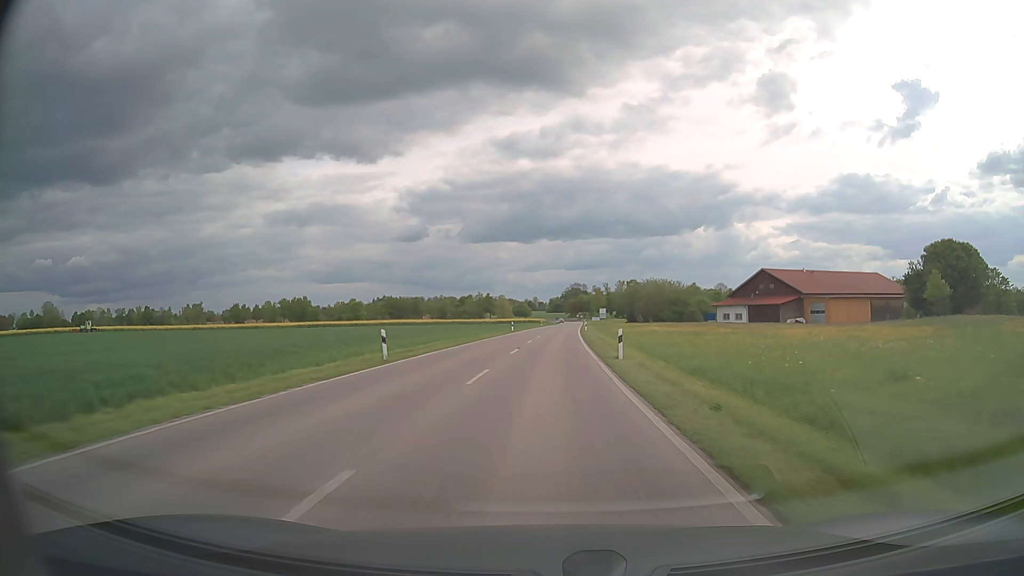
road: secondary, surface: asphalt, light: Day
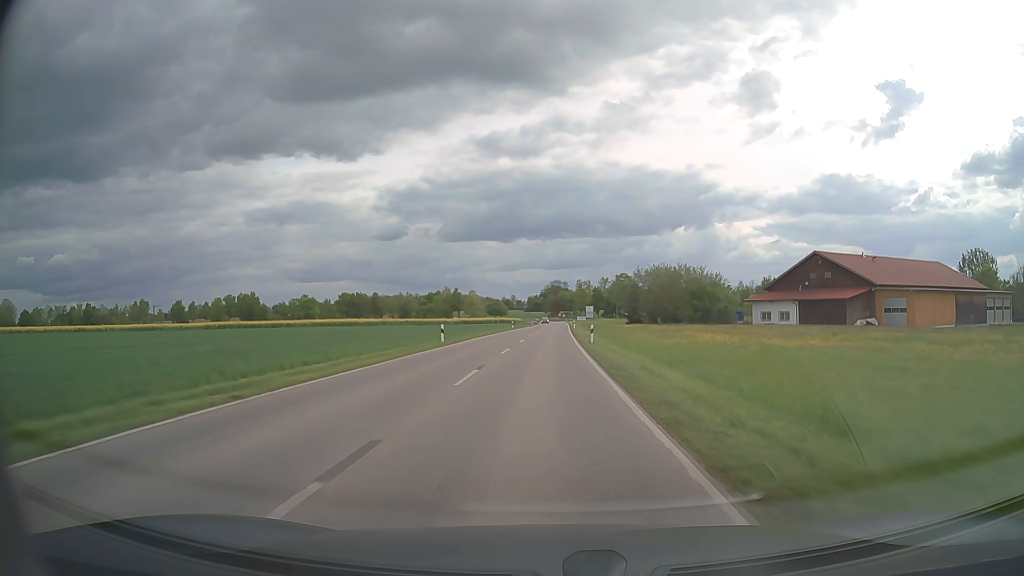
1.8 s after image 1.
(+0.7, +36.6) m; +2°
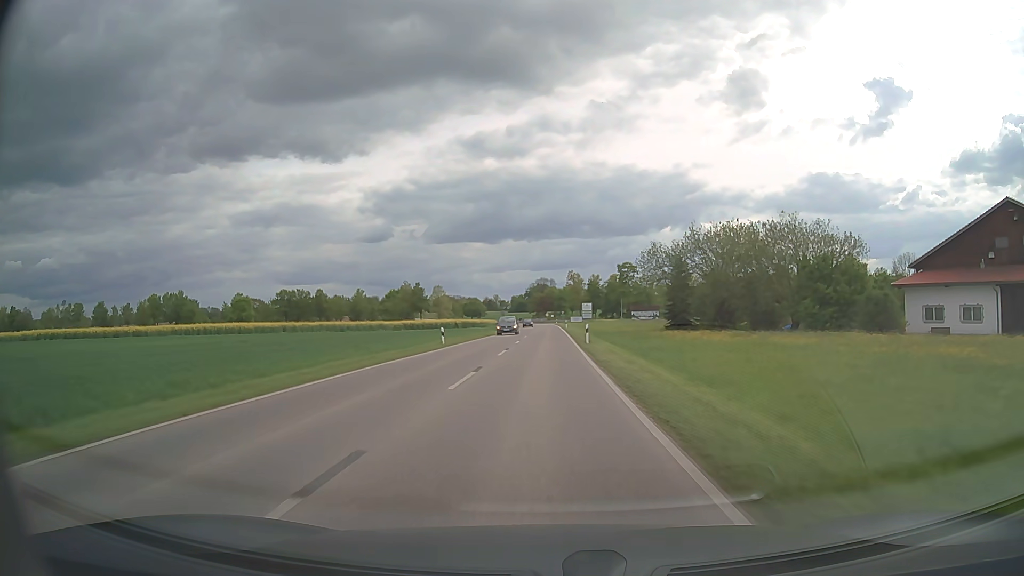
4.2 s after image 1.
(+0.5, +48.8) m; +1°
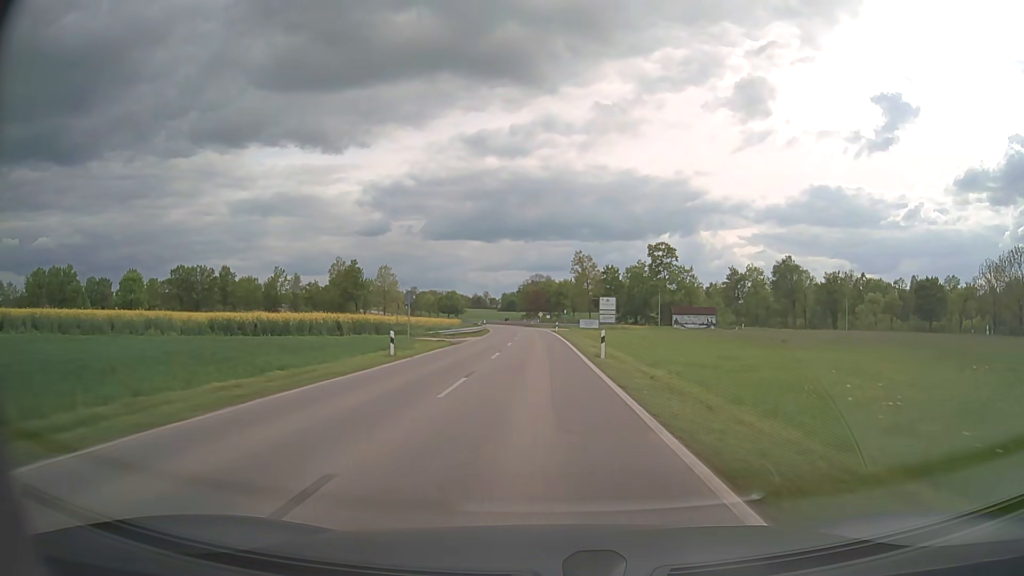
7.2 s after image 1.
(+0.1, +61.5) m; 0°
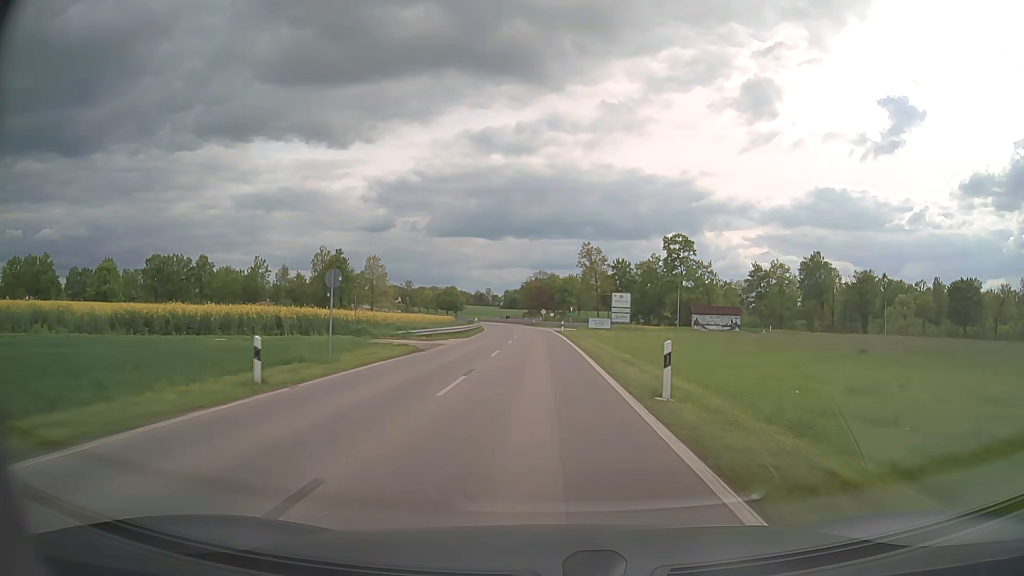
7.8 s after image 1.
(0.0, +12.4) m; 0°
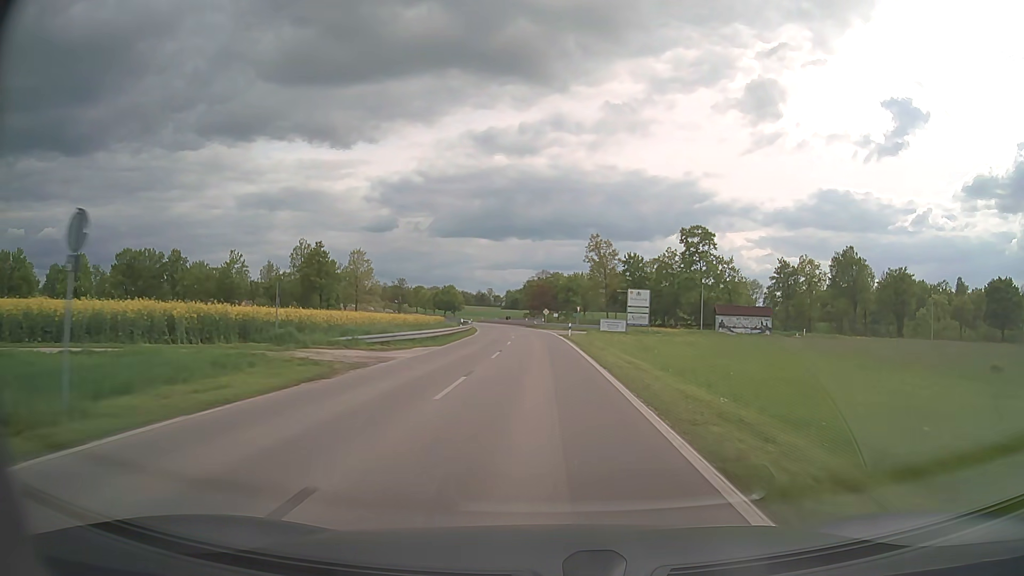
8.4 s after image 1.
(0.0, +12.4) m; 0°
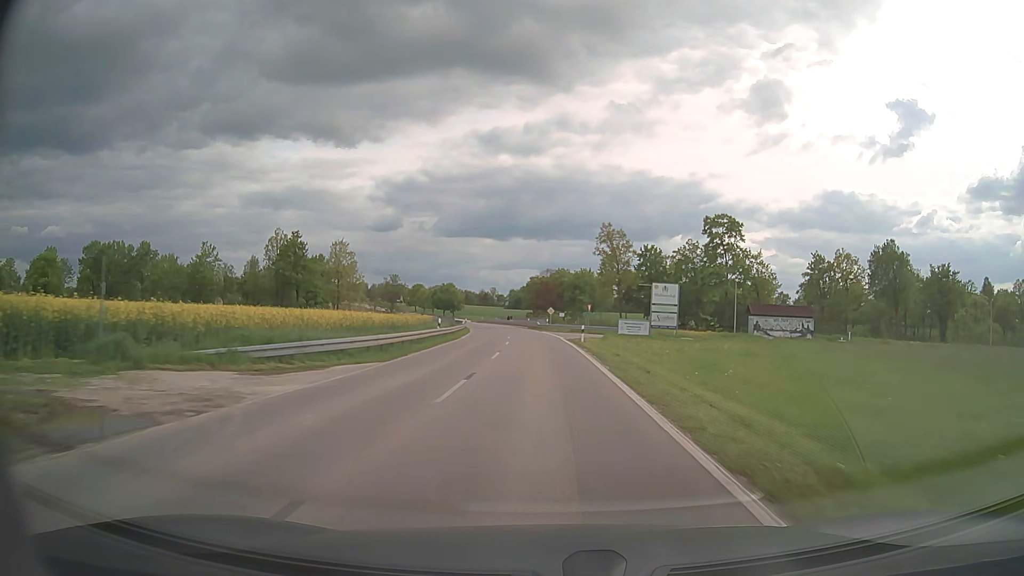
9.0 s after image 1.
(0.0, +12.5) m; 0°
